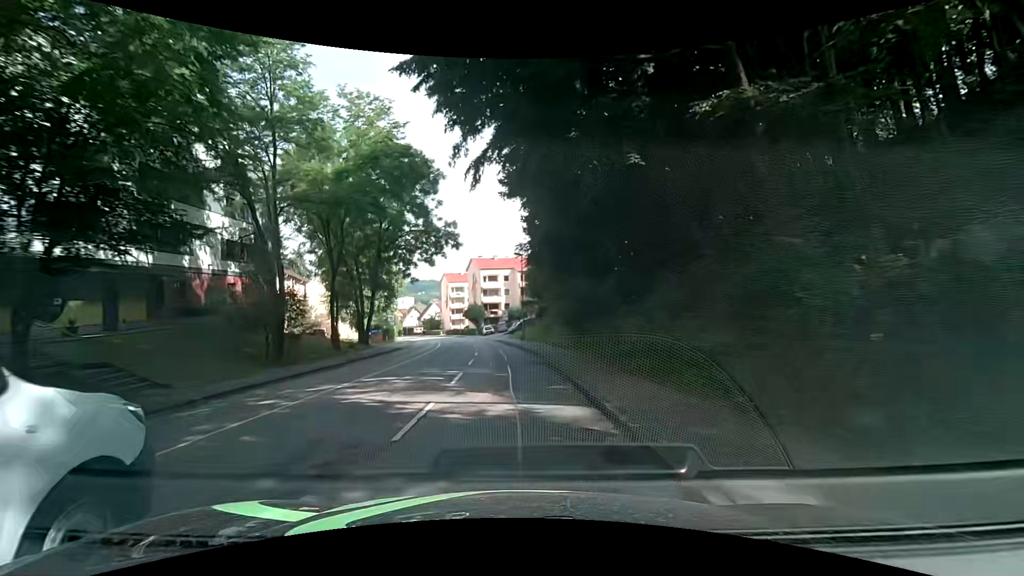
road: tertiary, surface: asphalt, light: Day
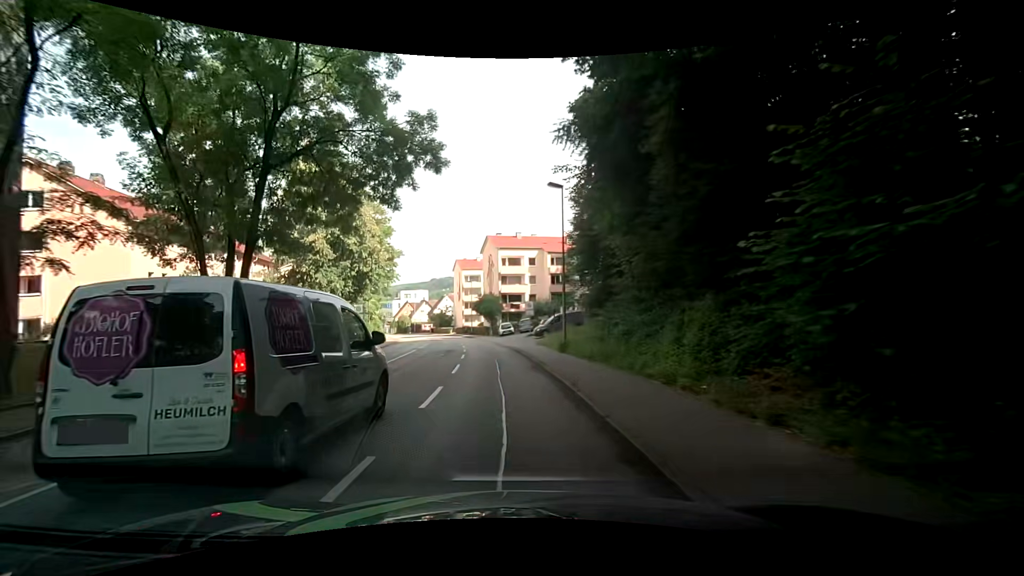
(-0.3, +22.5) m; -1°
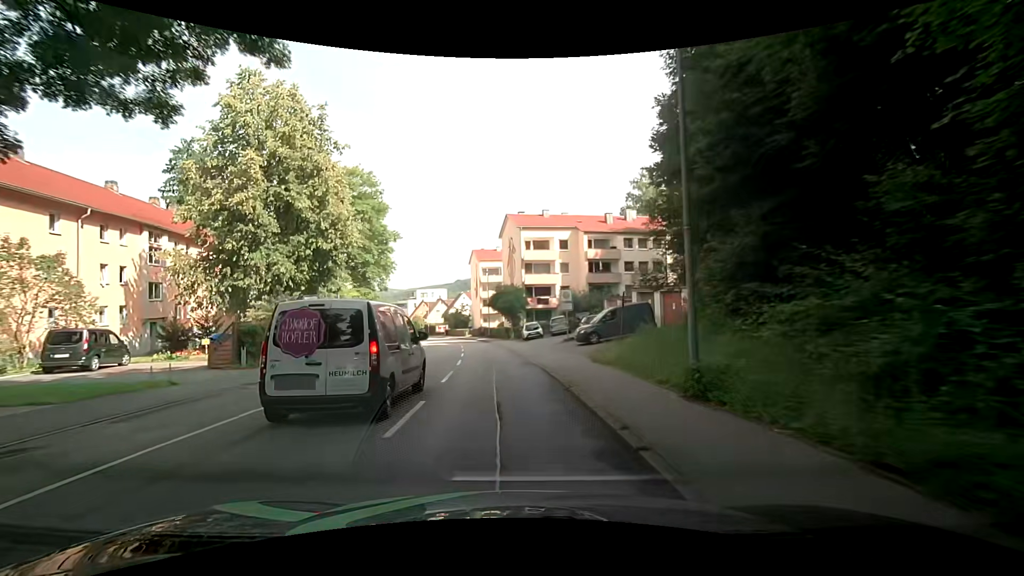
(-0.4, +15.0) m; -3°
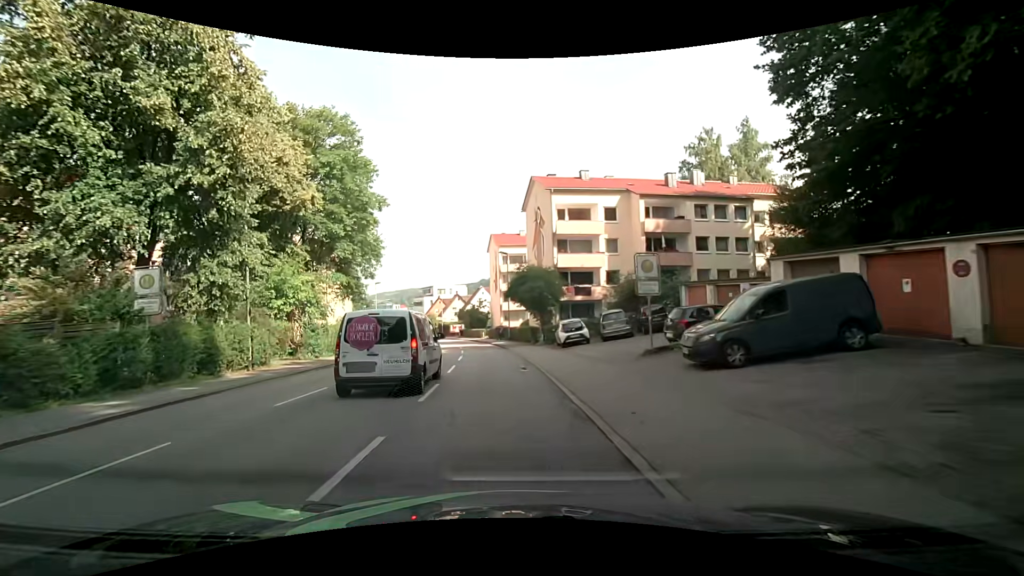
(-0.4, +15.0) m; -3°
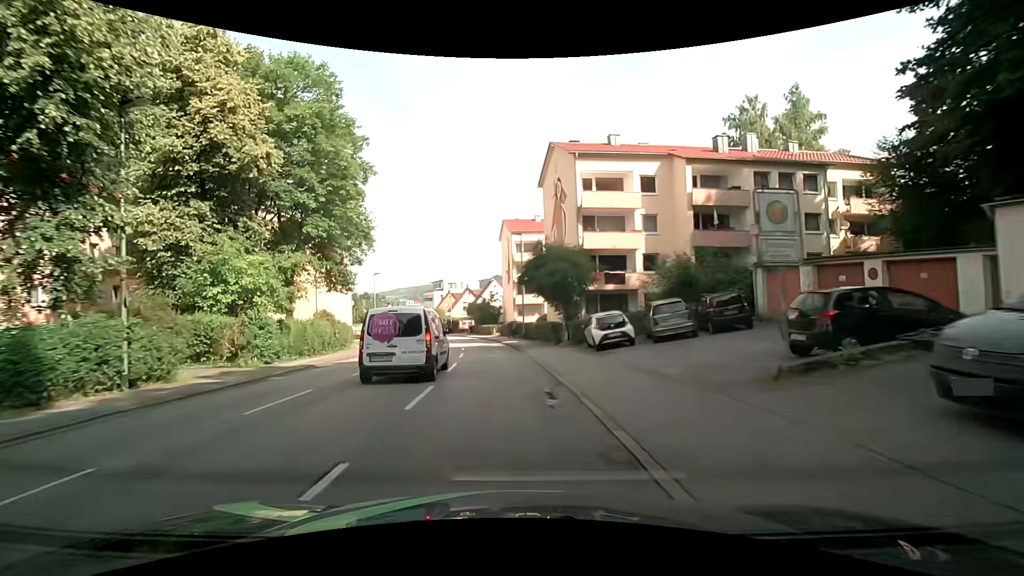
(-0.2, +7.5) m; -2°
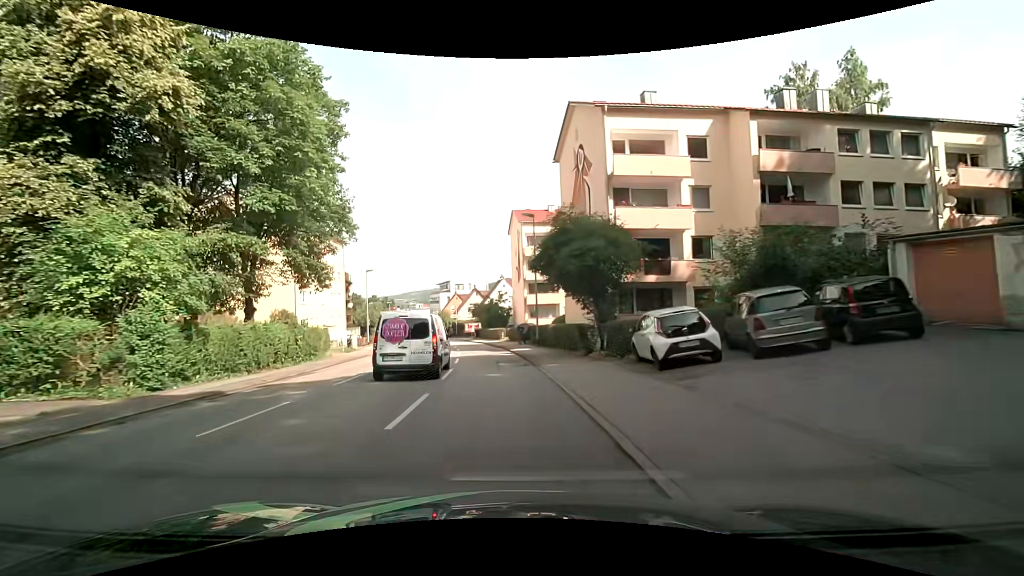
(-0.1, +7.4) m; -1°
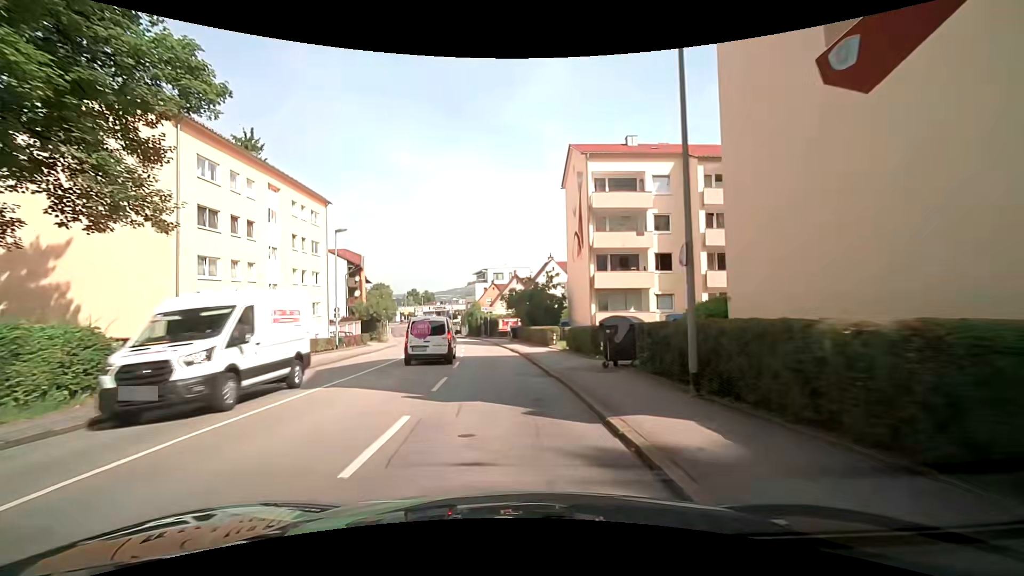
(-1.0, +21.1) m; -5°
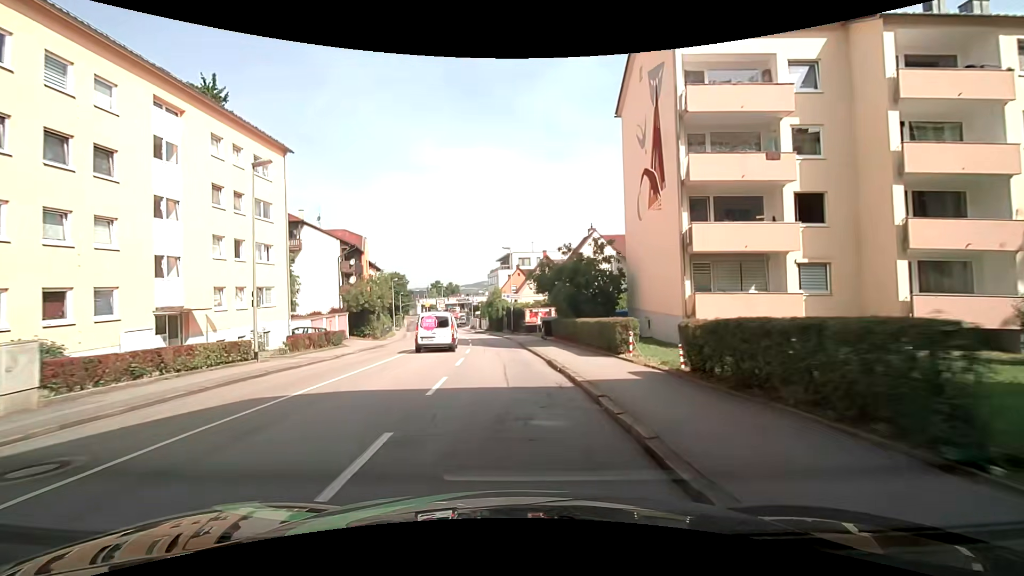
(-0.4, +13.7) m; -3°
(0, +10) (-1, +20) (-2, +30) (-3, +40) (-4, +50) (-6, +60) (-8, +69) (-10, +79) (-12, +89) (-13, +99) m
